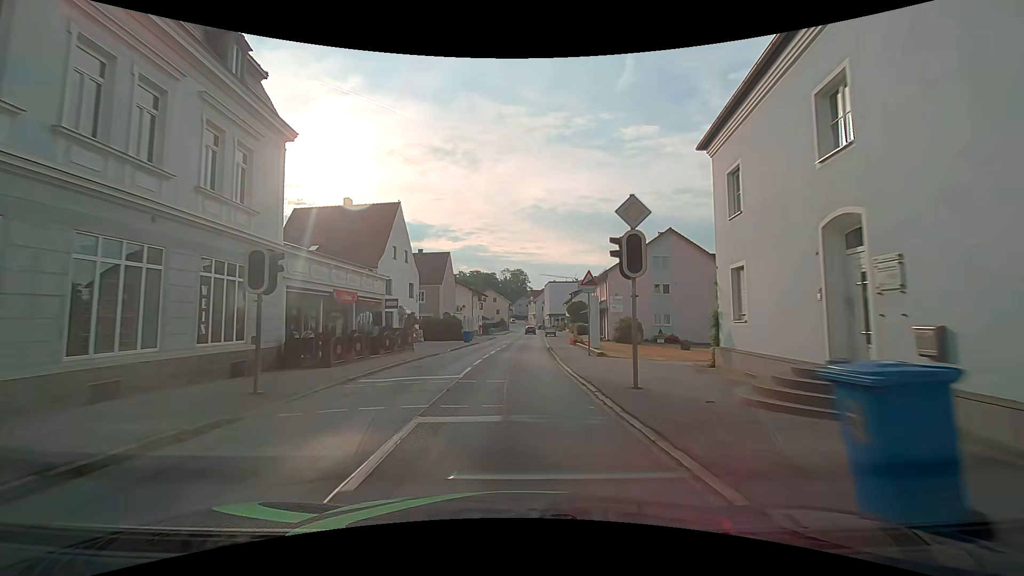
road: secondary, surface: asphalt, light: Day
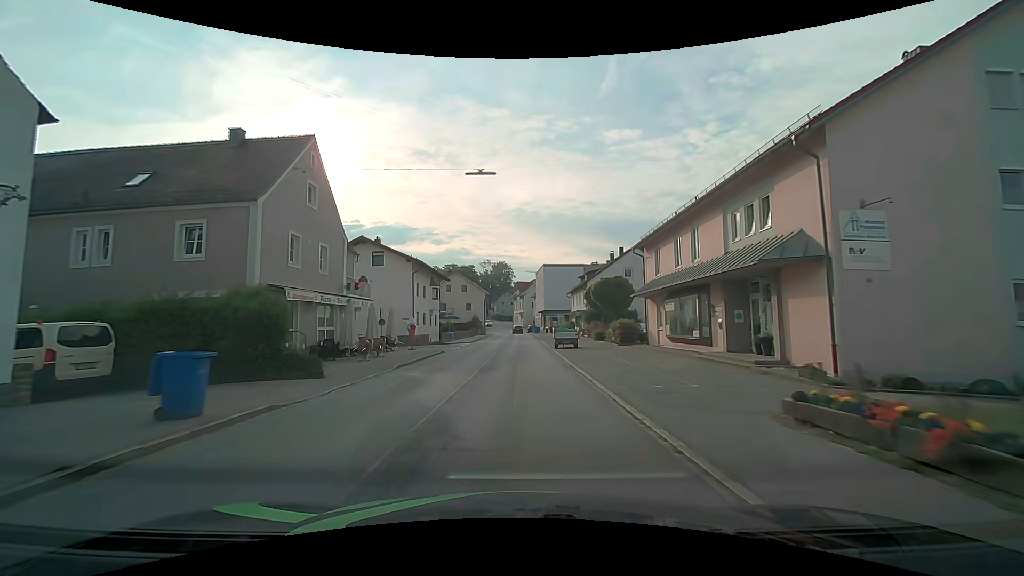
(+0.3, +38.1) m; +2°
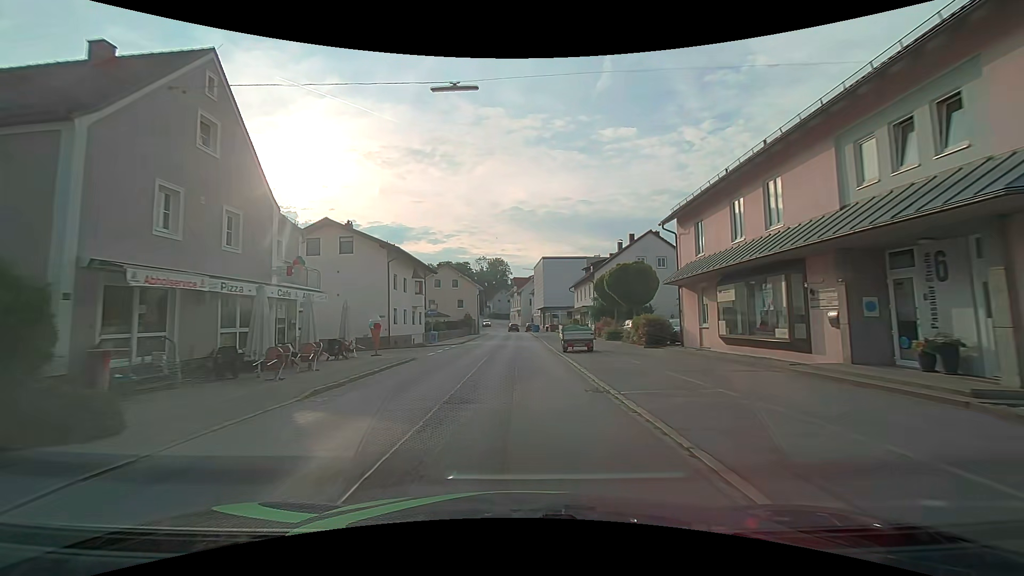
(0.0, +7.6) m; 0°
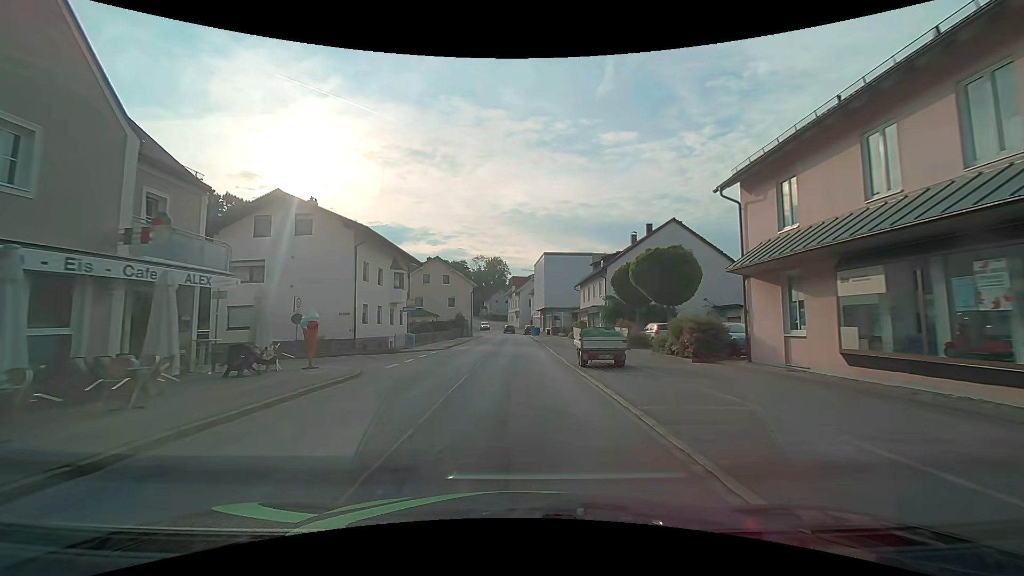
(0.0, +7.6) m; 0°
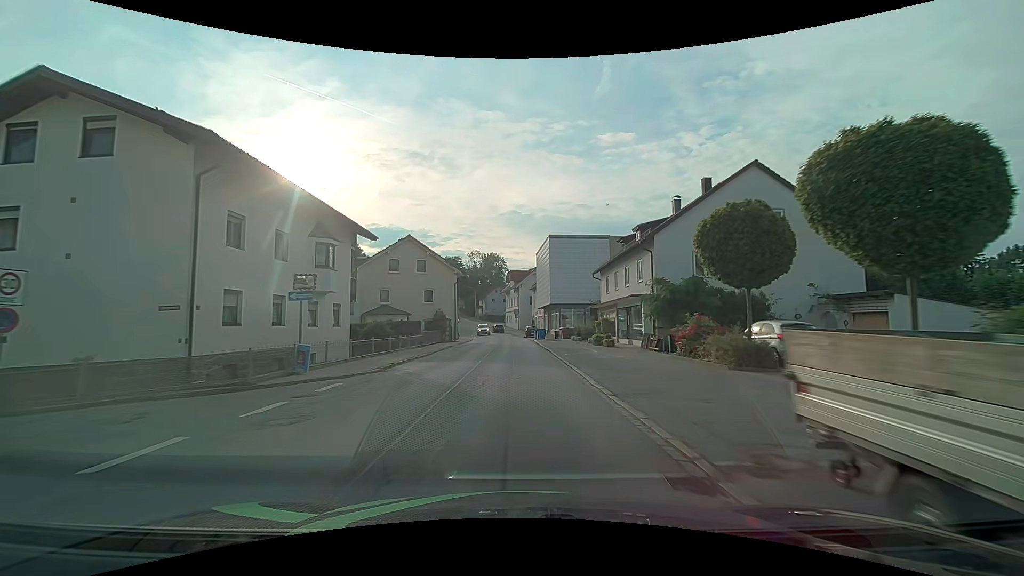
(+0.1, +15.1) m; +1°
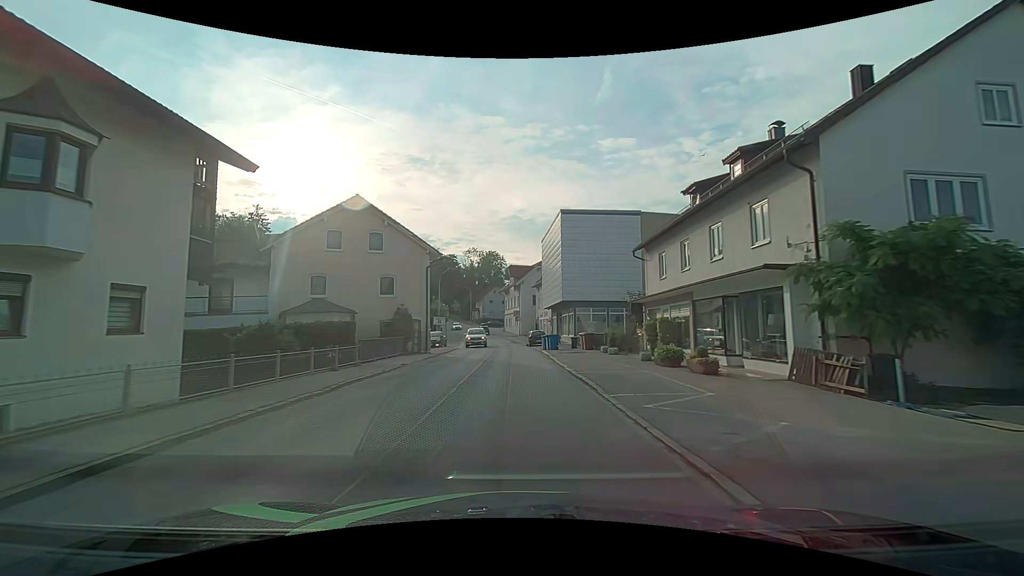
(-0.1, +15.1) m; -1°
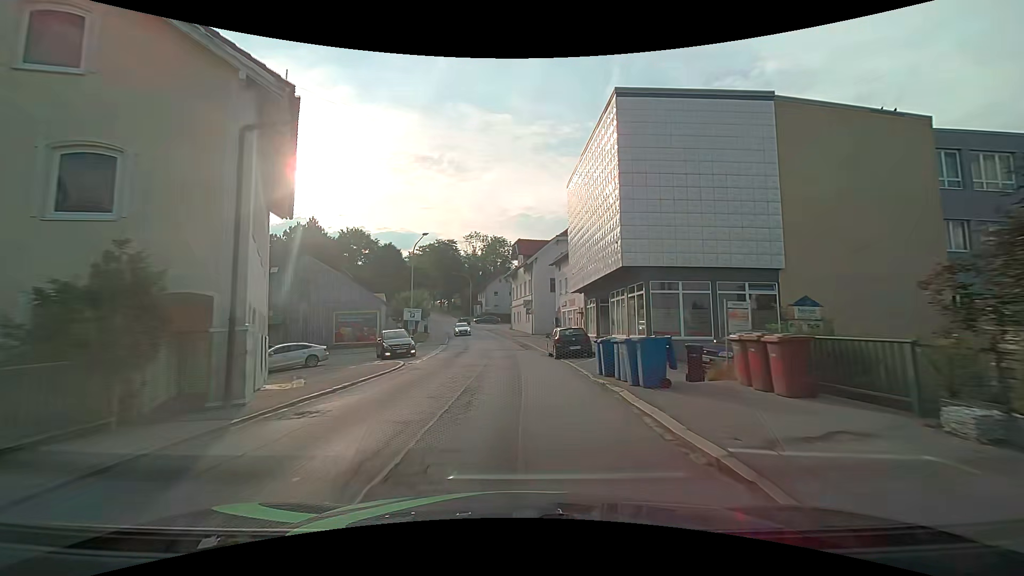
(-0.2, +22.6) m; -1°
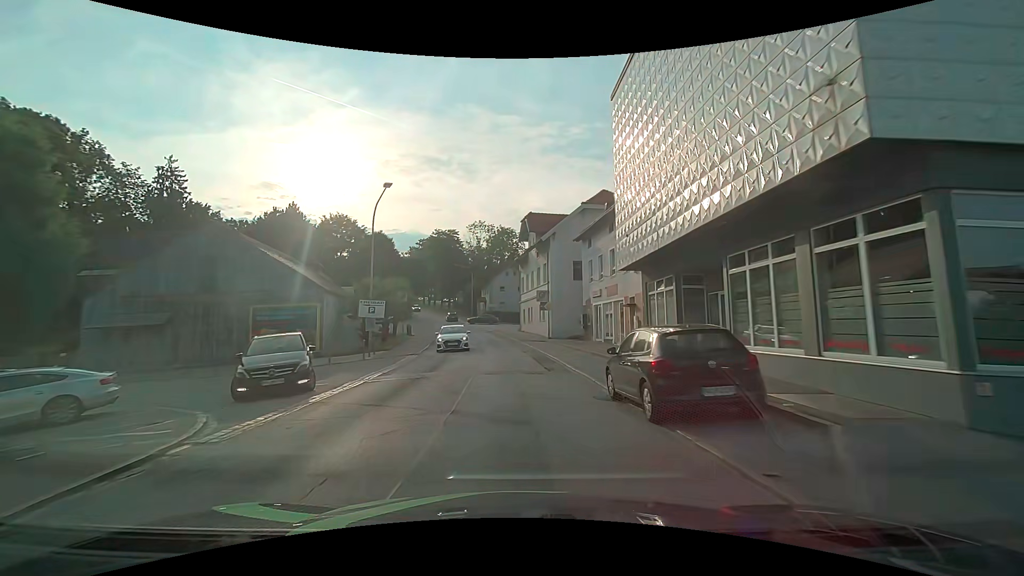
(-0.1, +15.1) m; -1°
(0, +10) (0, +20) (-1, +30) (-2, +40) (-3, +50) (-5, +60) (-7, +70) (-9, +79) (-11, +89) (-14, +99) m
